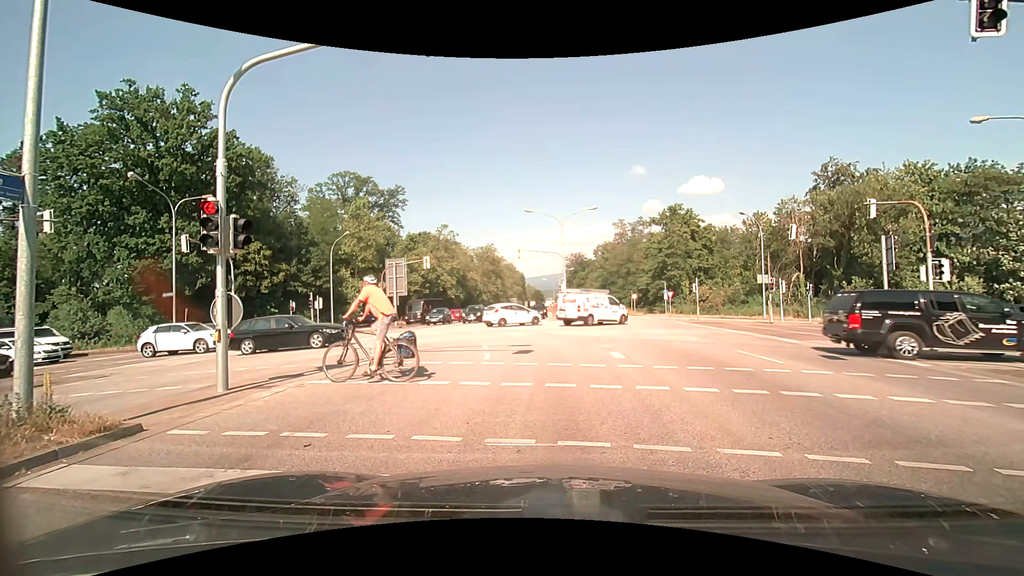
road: primary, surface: asphalt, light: Day
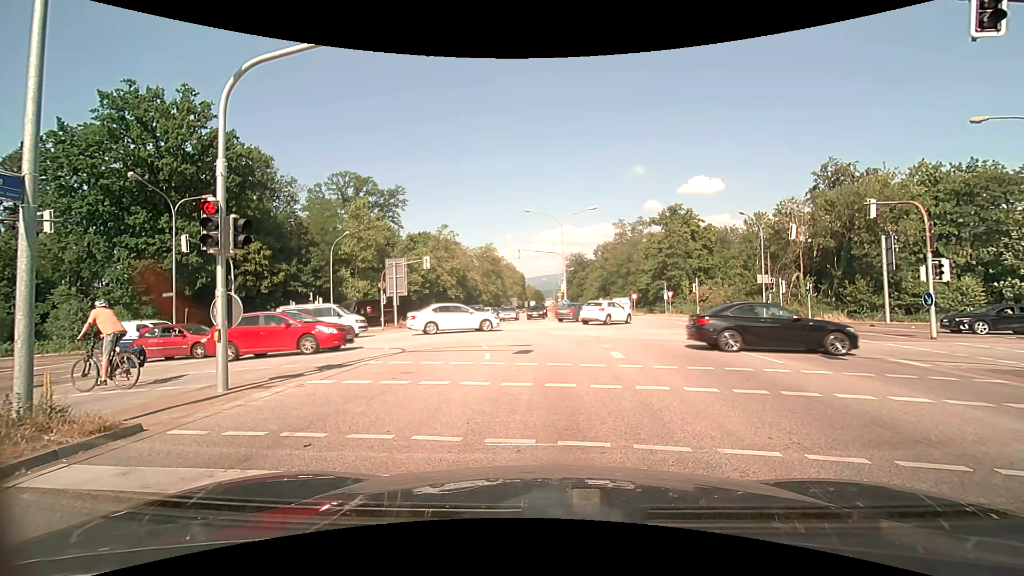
(0.0, 0.0) m; 0°
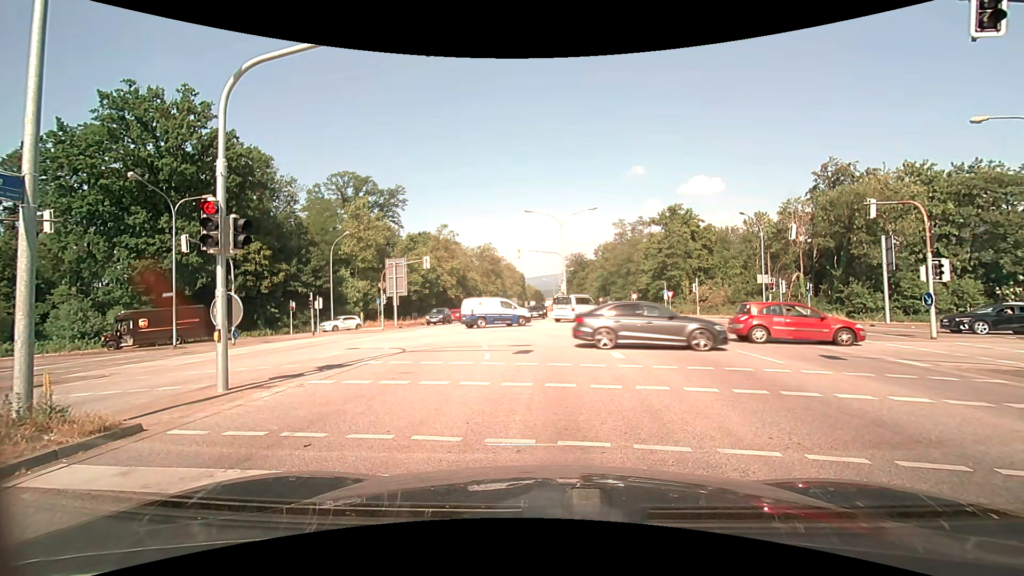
(0.0, 0.0) m; 0°
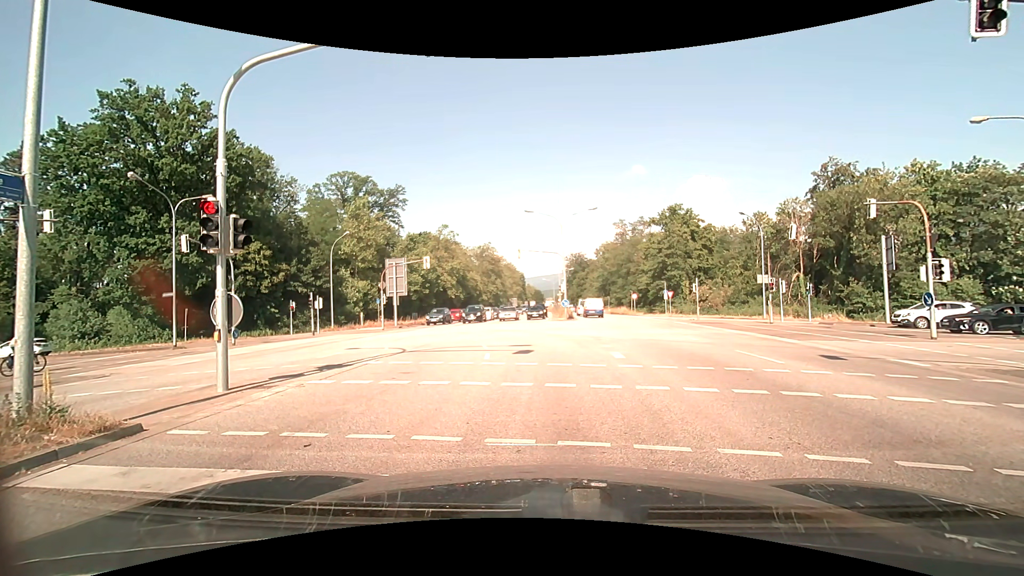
(0.0, 0.0) m; 0°
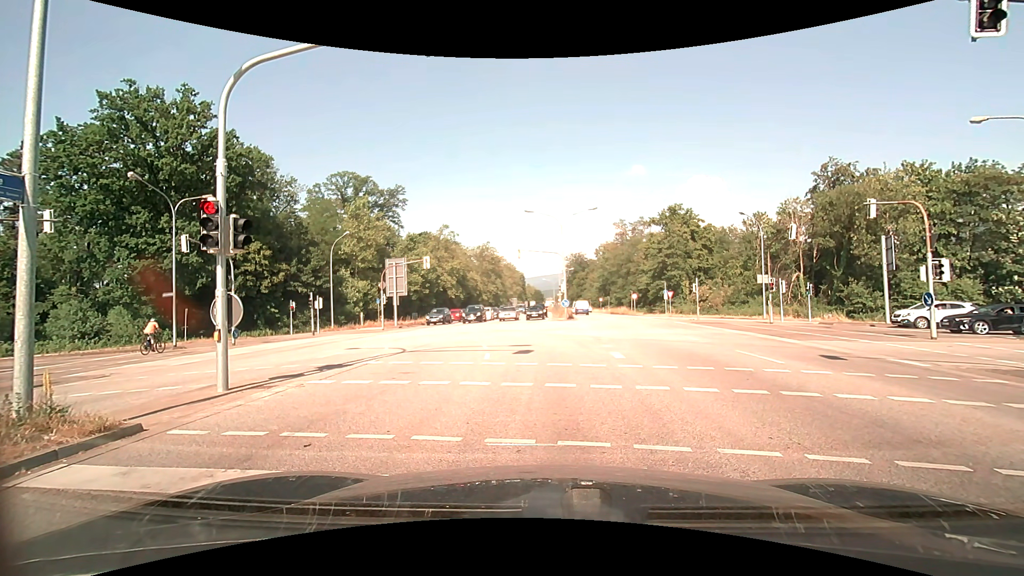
(0.0, 0.0) m; 0°
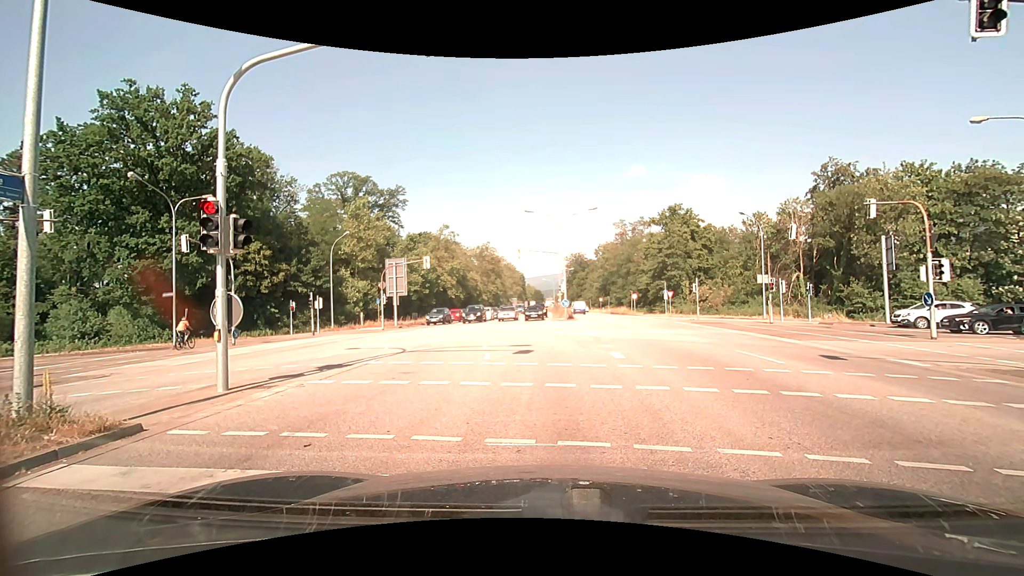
(0.0, 0.0) m; 0°
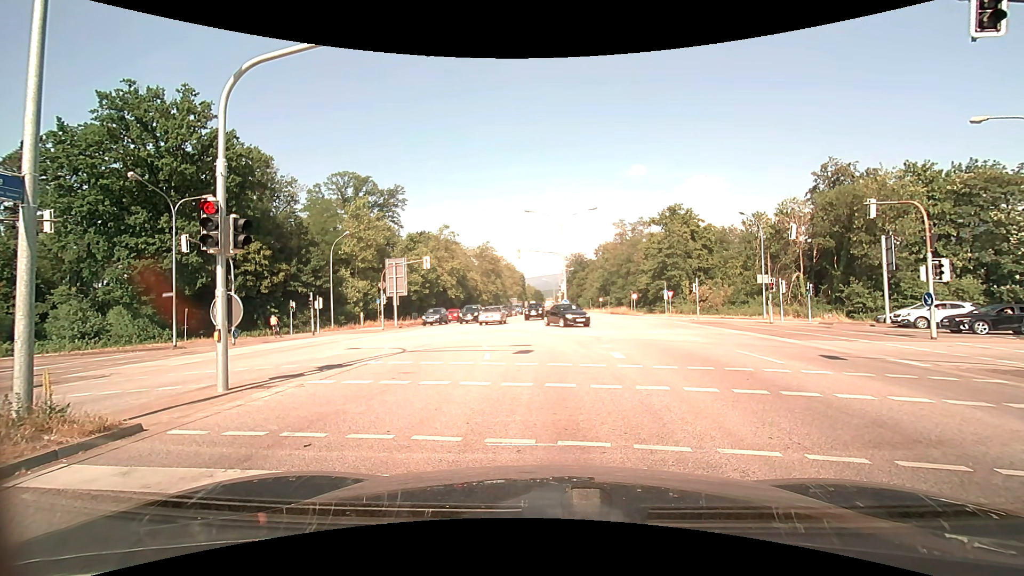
(0.0, 0.0) m; 0°
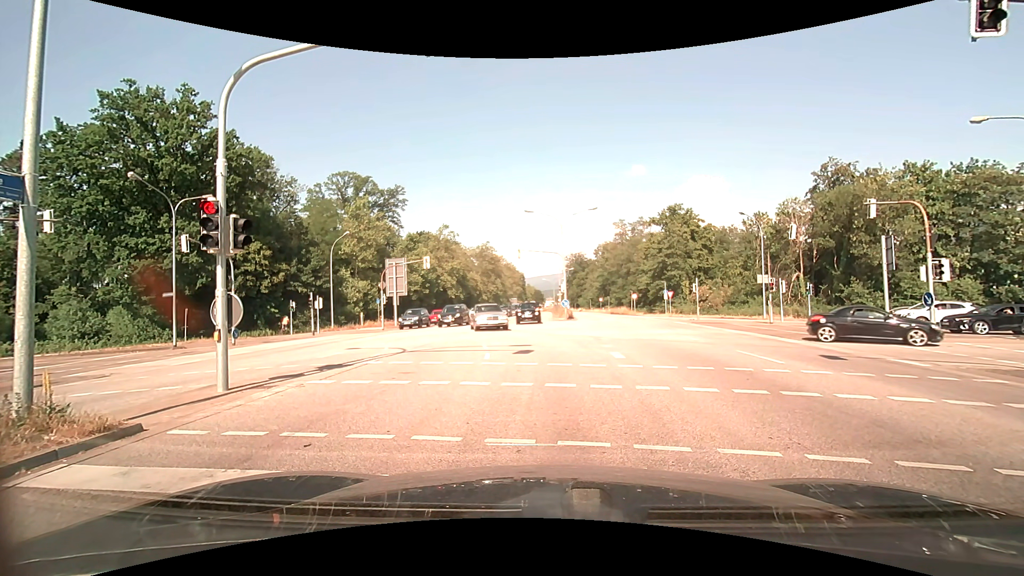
(0.0, 0.0) m; 0°
